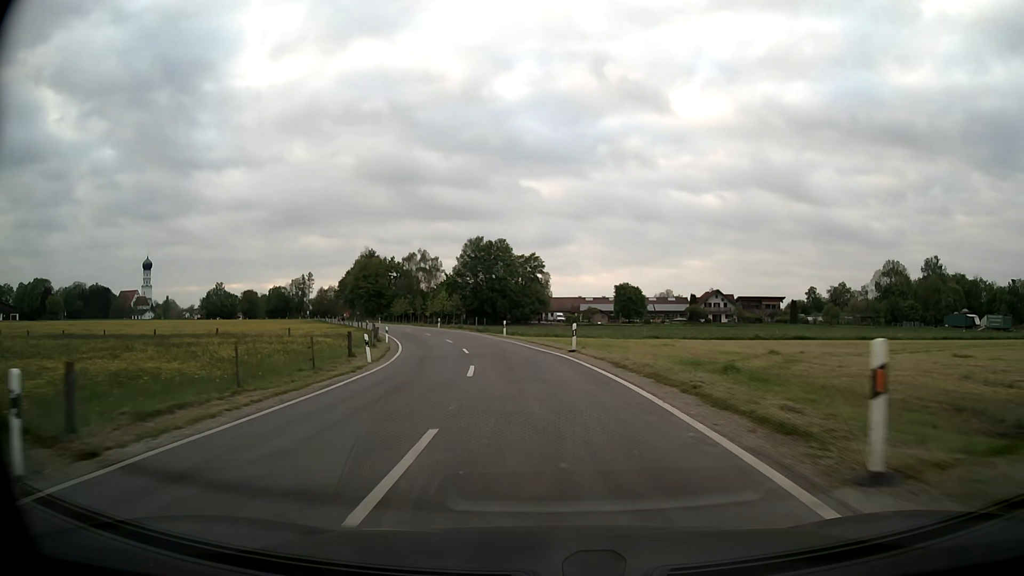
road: unclassified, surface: asphalt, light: Day
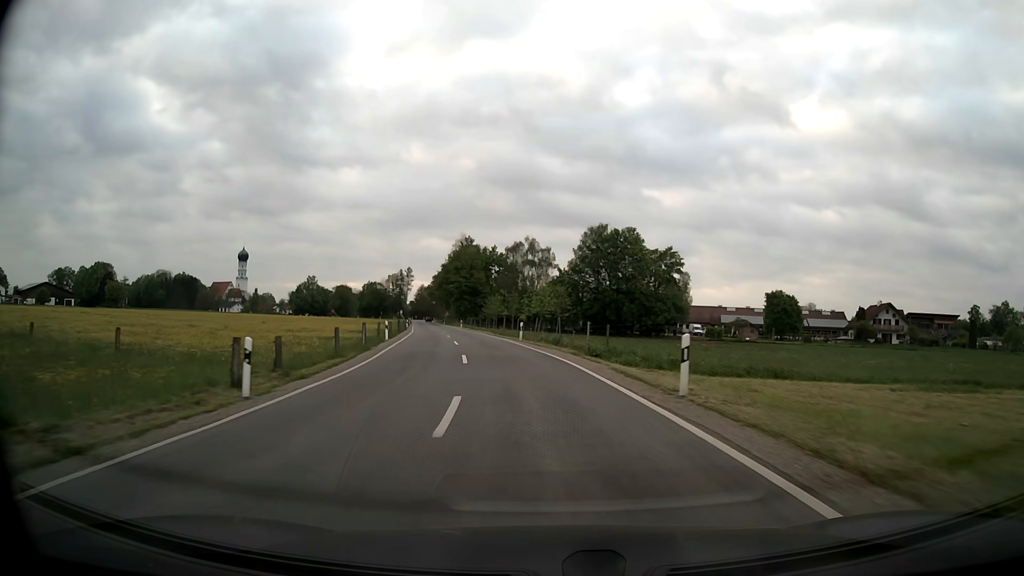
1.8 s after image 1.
(-2.8, +33.1) m; -10°
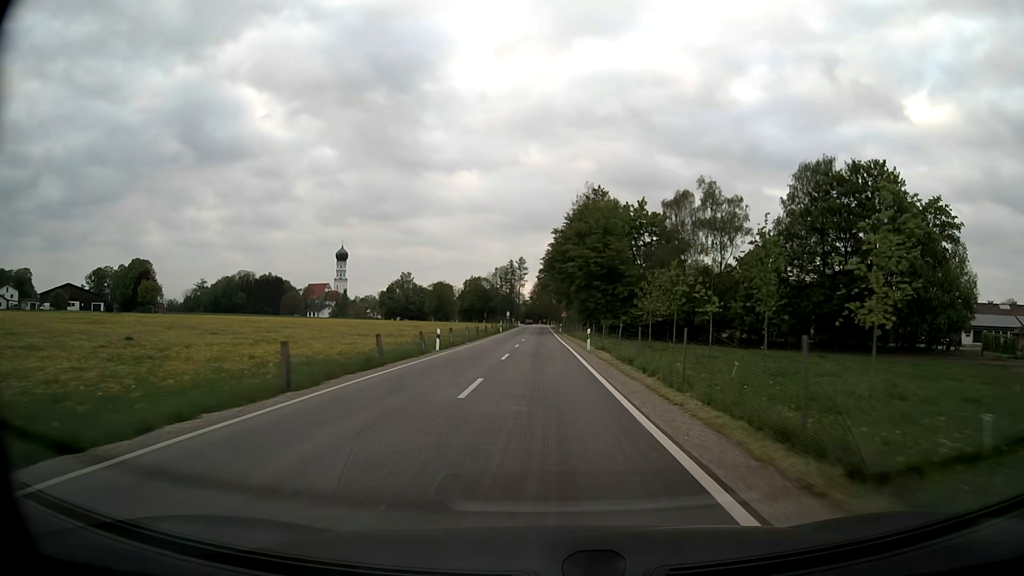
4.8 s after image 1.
(-6.9, +56.1) m; -11°
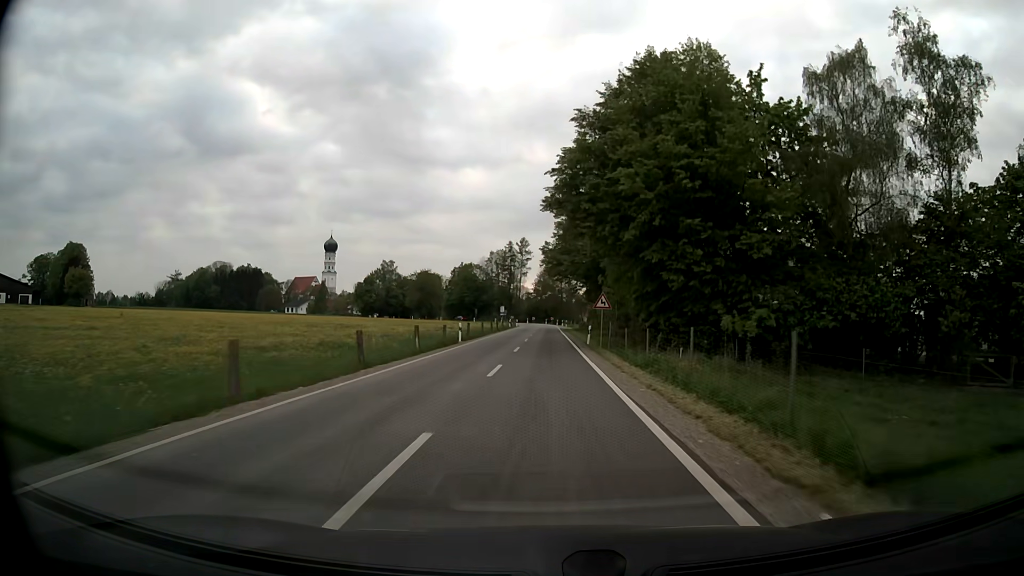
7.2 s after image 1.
(-0.2, +44.0) m; 0°
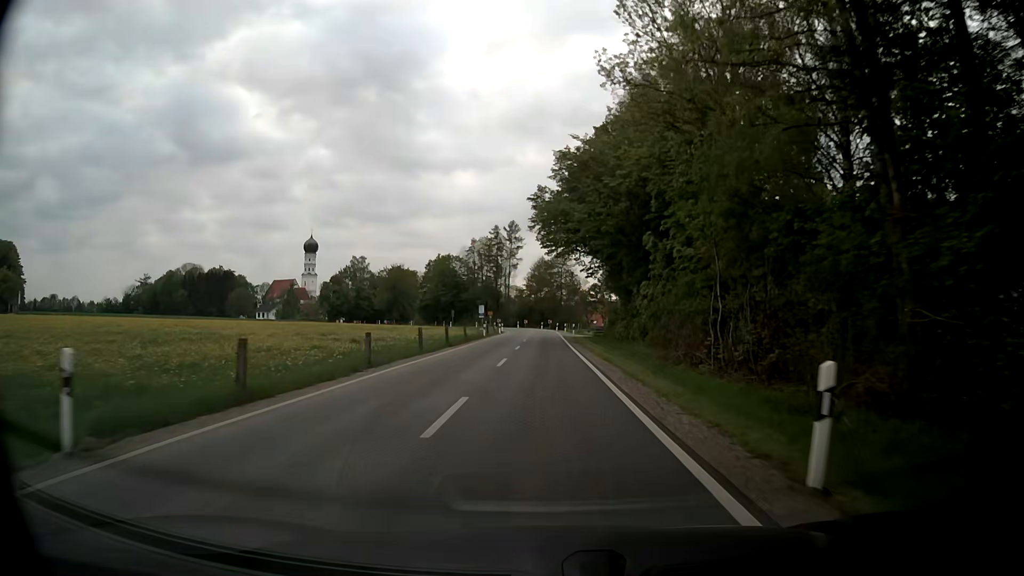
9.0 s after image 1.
(0.0, +32.4) m; 0°
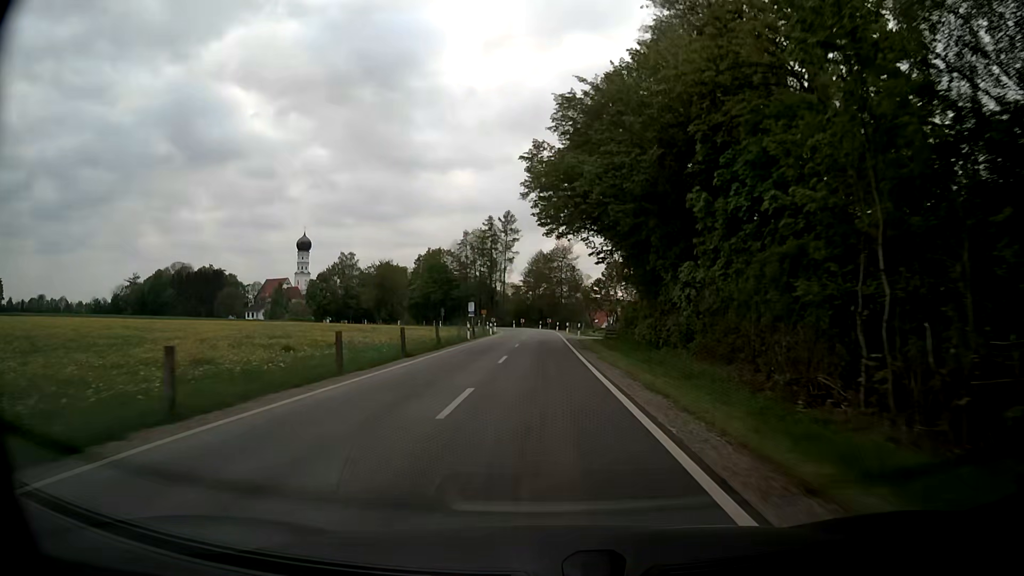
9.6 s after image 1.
(+0.1, +10.6) m; 0°
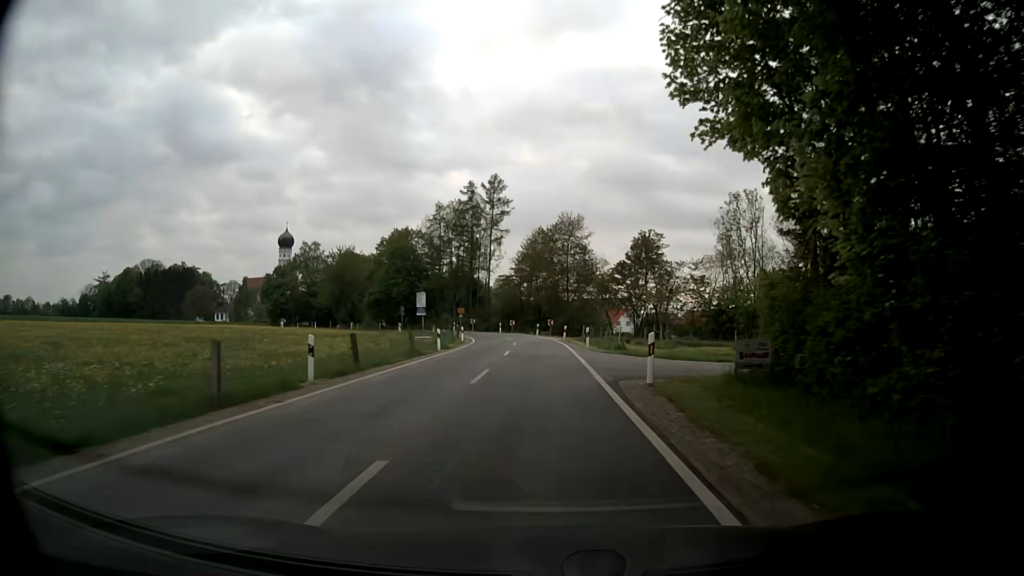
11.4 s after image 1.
(-0.1, +30.7) m; 0°
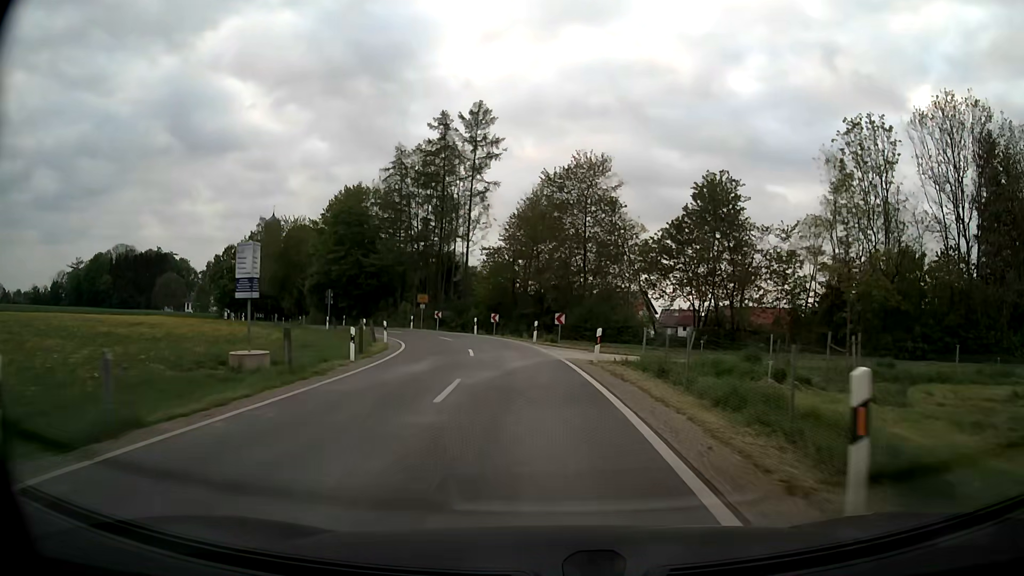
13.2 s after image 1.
(0.0, +27.8) m; 0°
(0, +10) (-1, +20) (-2, +30) (-5, +39) (-9, +48) (-15, +57) (-21, +65) (-27, +72) (-33, +80) (-38, +89) m
